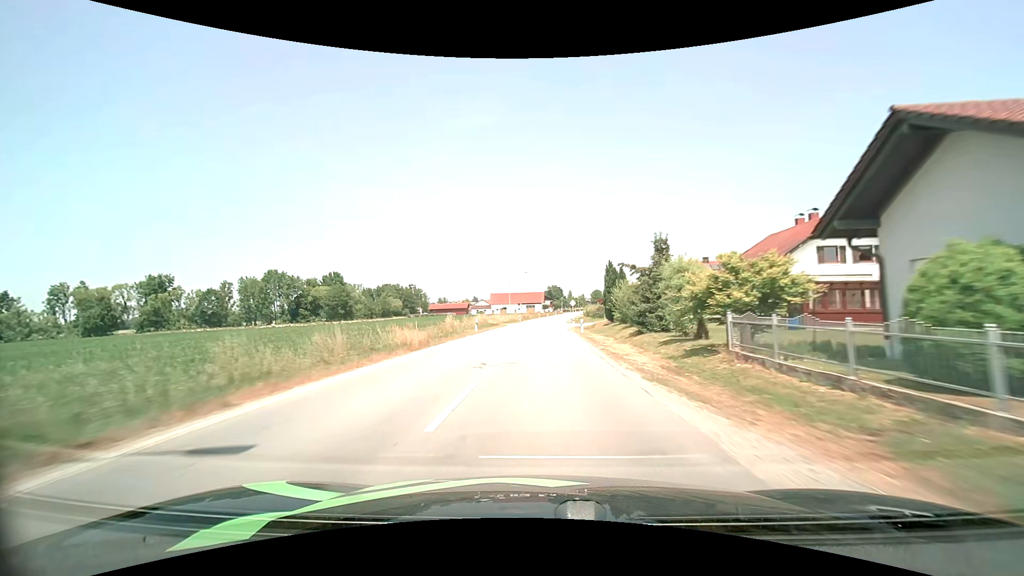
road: secondary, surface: asphalt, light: Day
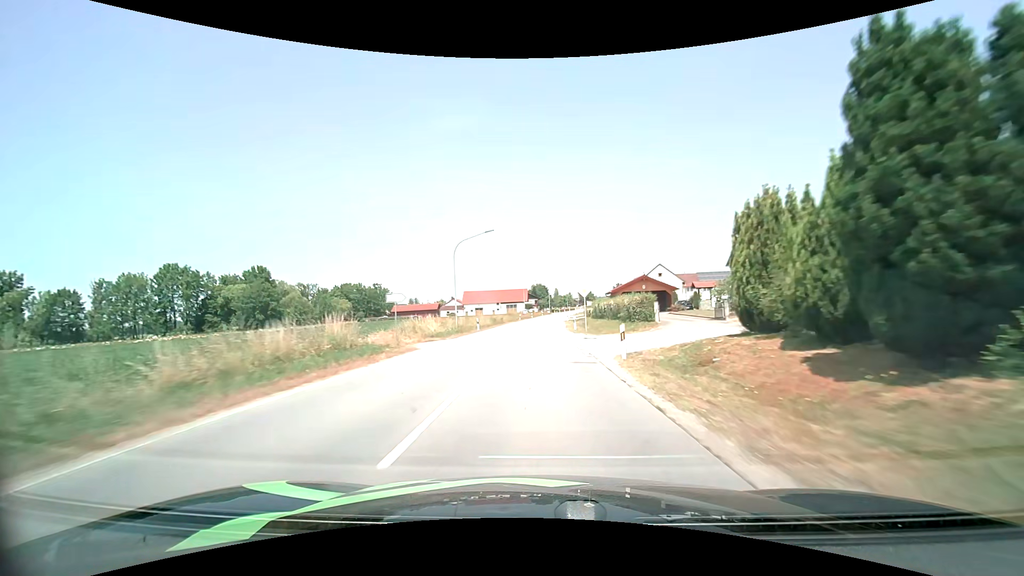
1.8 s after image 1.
(+0.6, +37.1) m; +2°
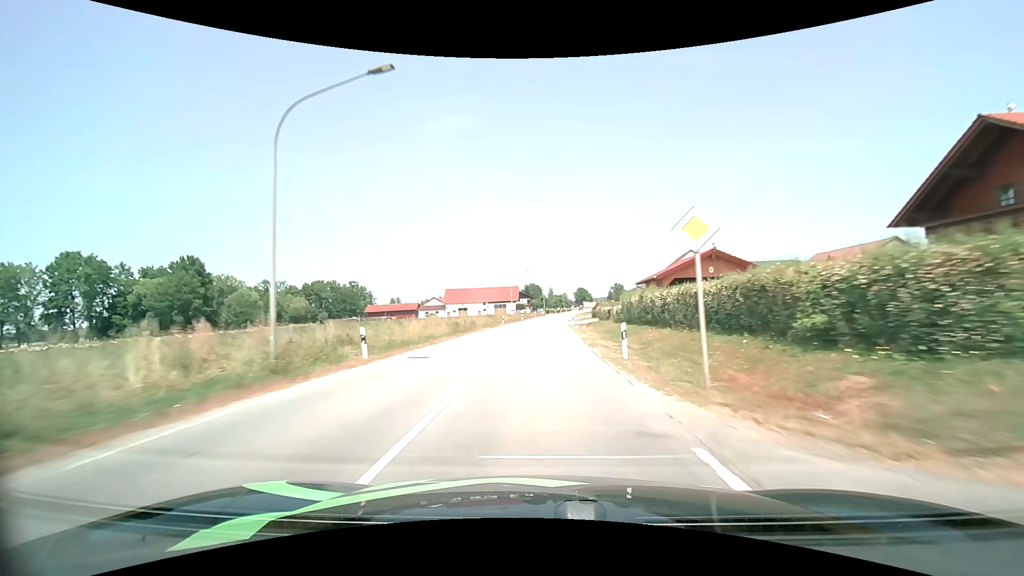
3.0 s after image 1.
(+0.1, +24.7) m; +1°
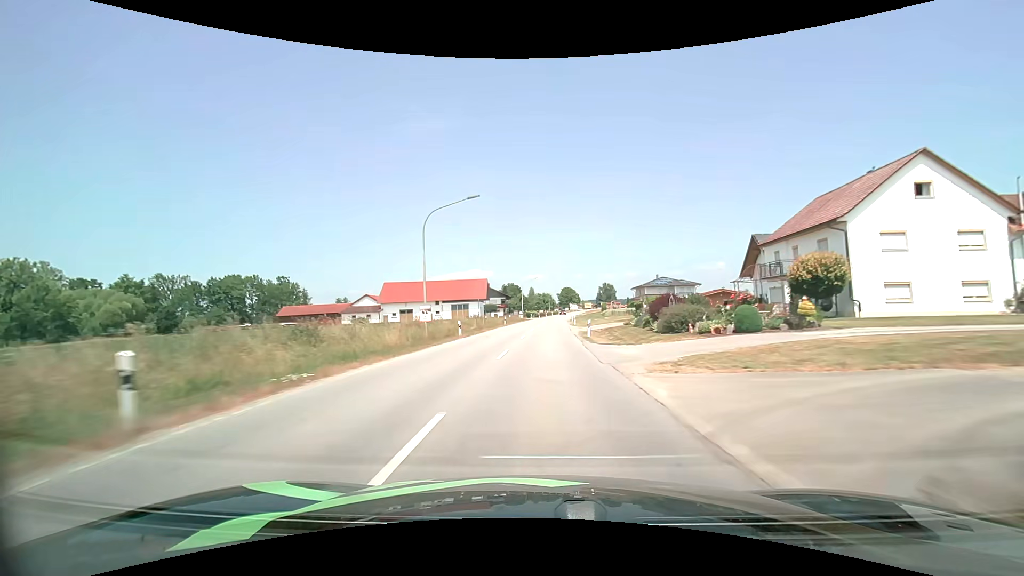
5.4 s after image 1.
(+0.8, +48.9) m; +2°
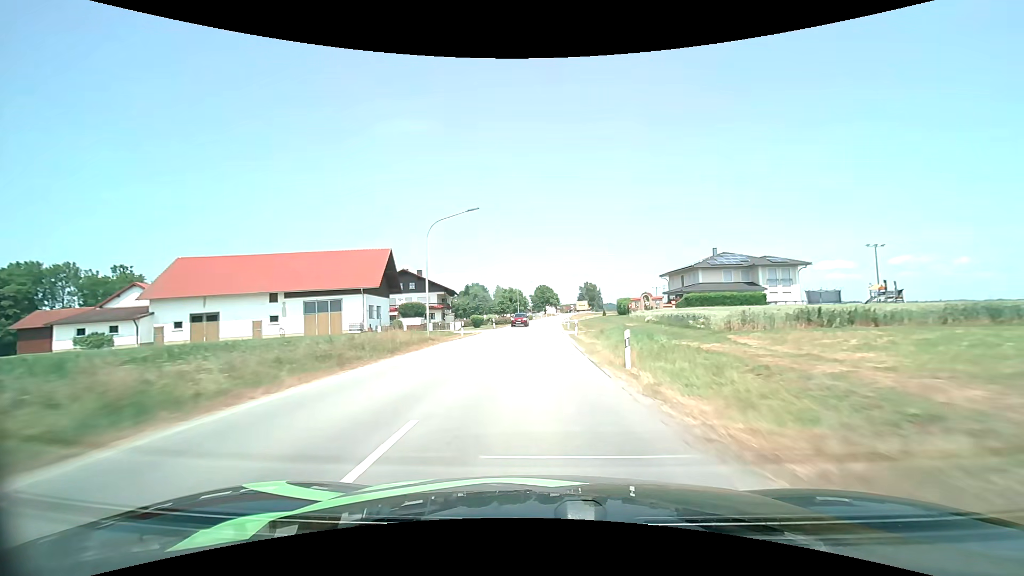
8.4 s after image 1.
(+1.8, +60.2) m; +3°
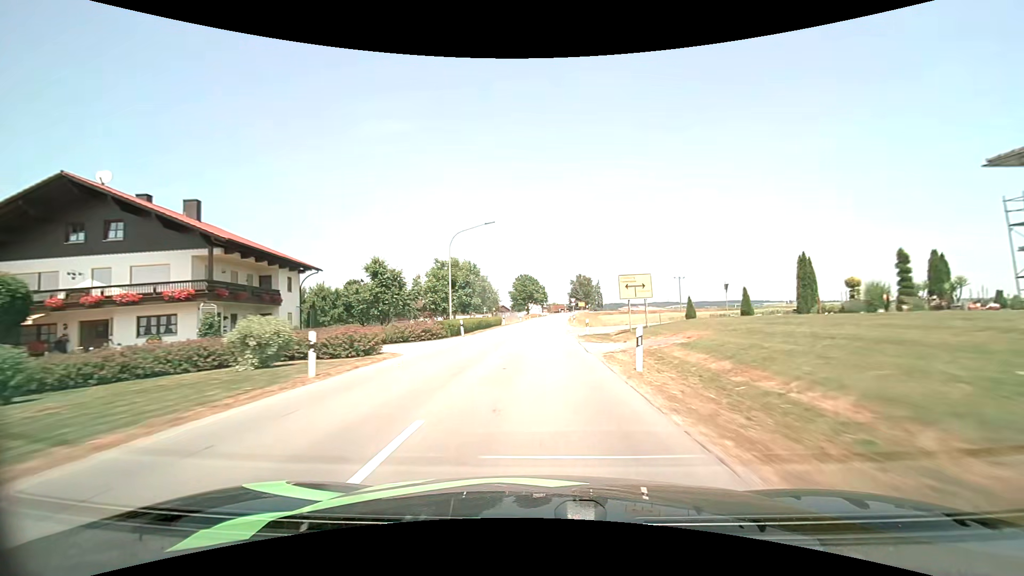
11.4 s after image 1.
(+0.9, +60.2) m; +2°
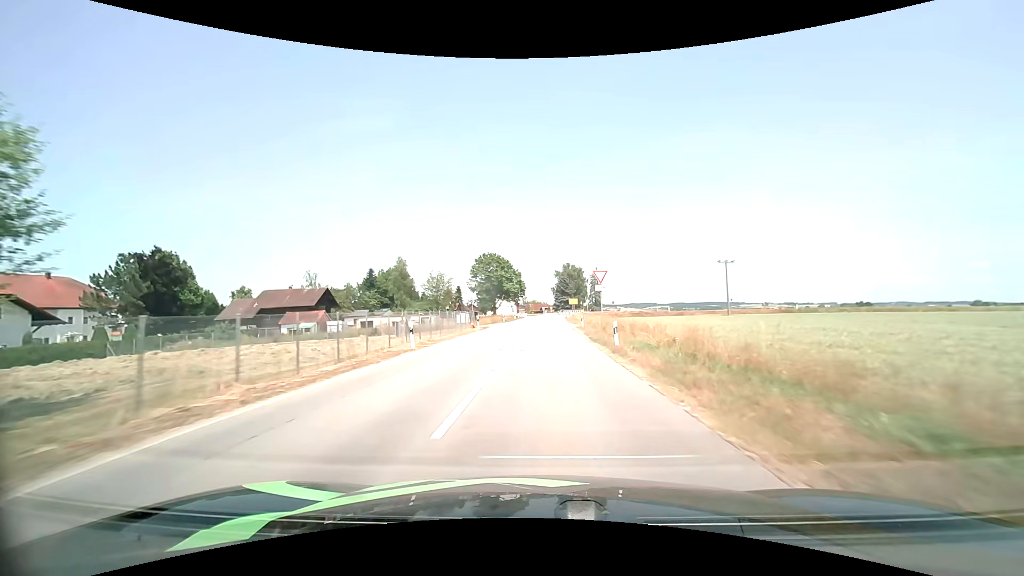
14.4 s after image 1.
(+1.2, +56.6) m; +3°
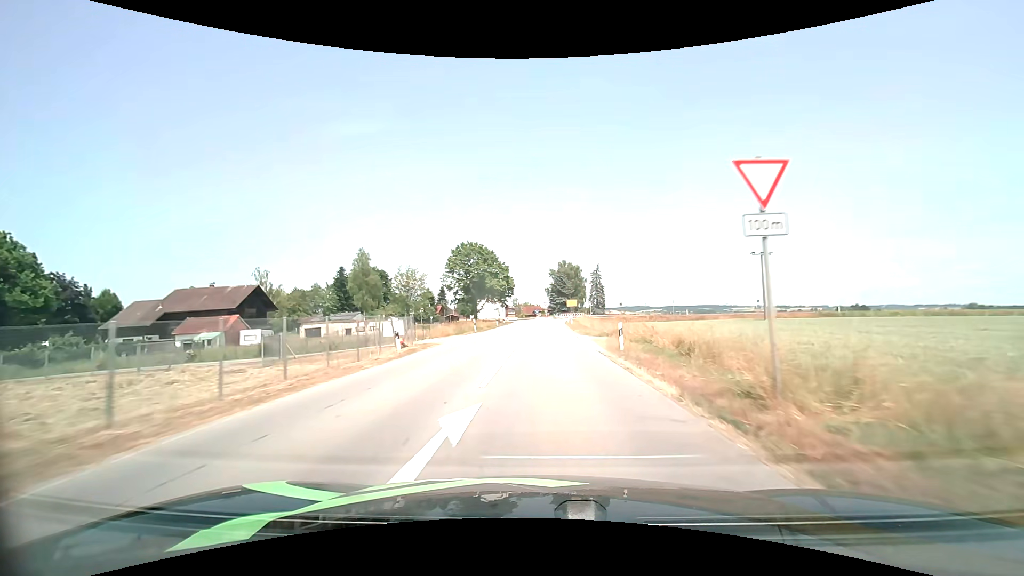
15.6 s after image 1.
(+0.1, +20.1) m; +1°
(0, +10) (0, +20) (0, +30) (+1, +40) (+1, +50) (+1, +60) (+1, +70) (+2, +80) (+4, +90) (+10, +98) m
